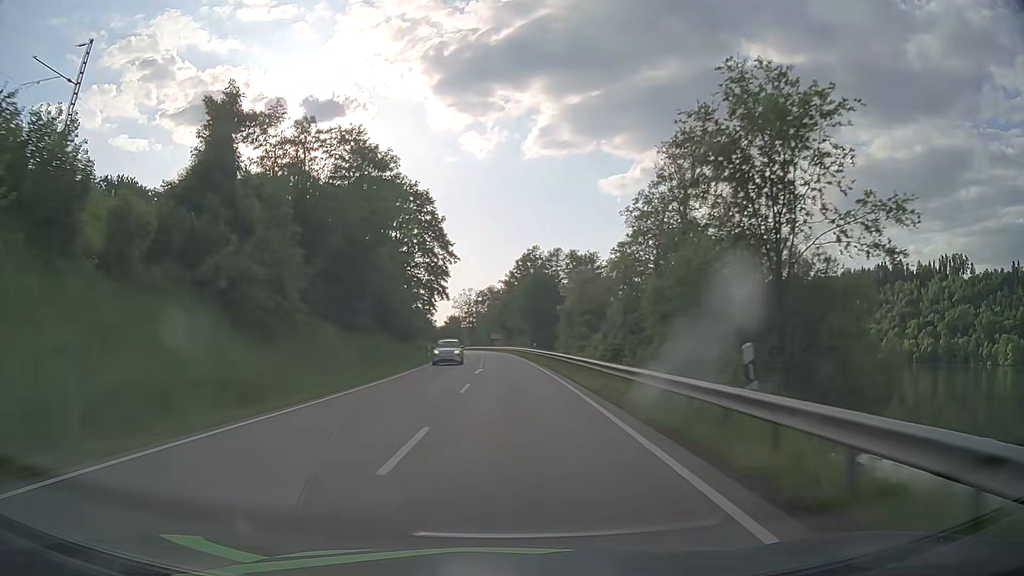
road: primary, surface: asphalt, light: Day
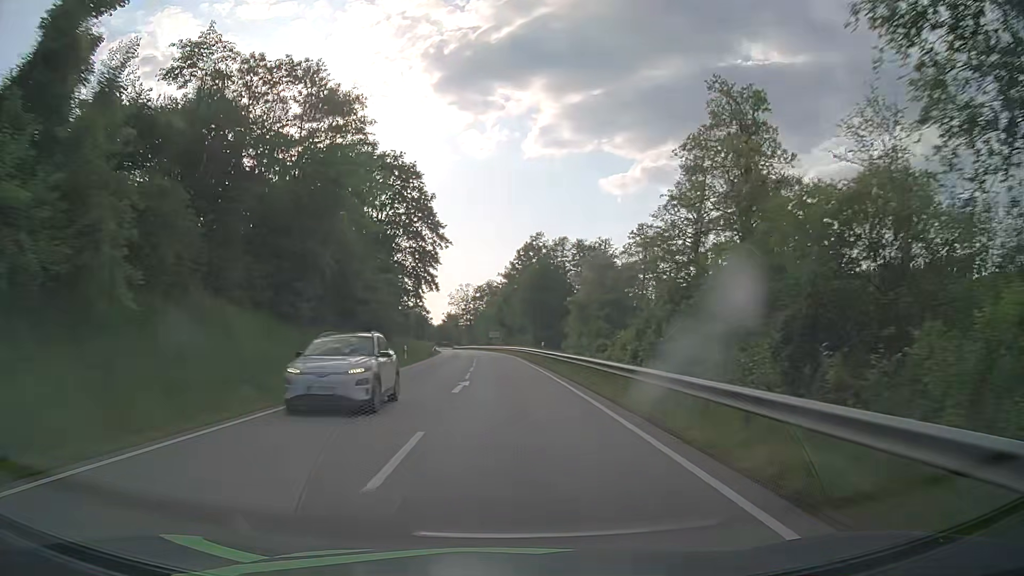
(0.0, +12.8) m; 0°
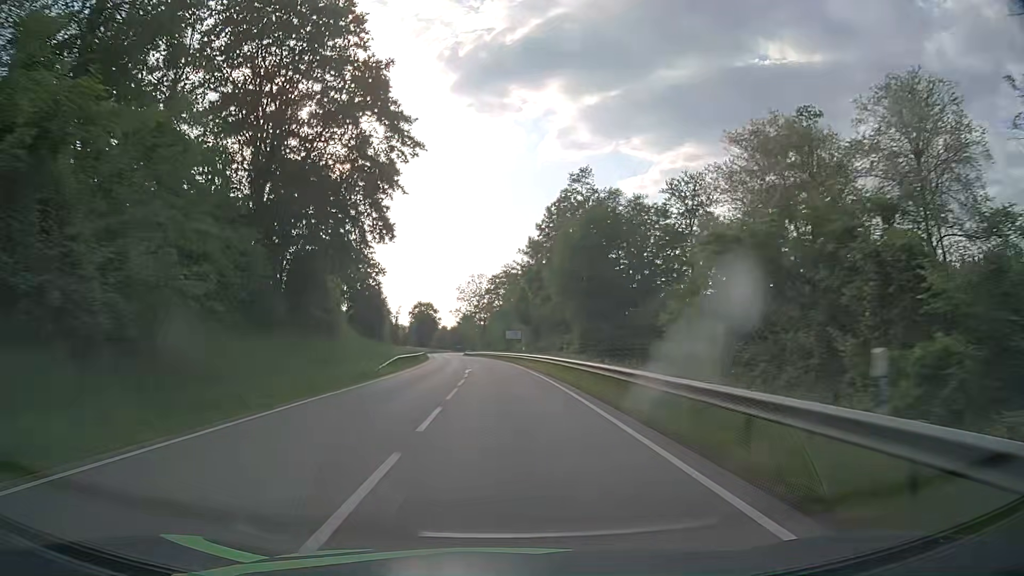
(-0.5, +38.3) m; -2°
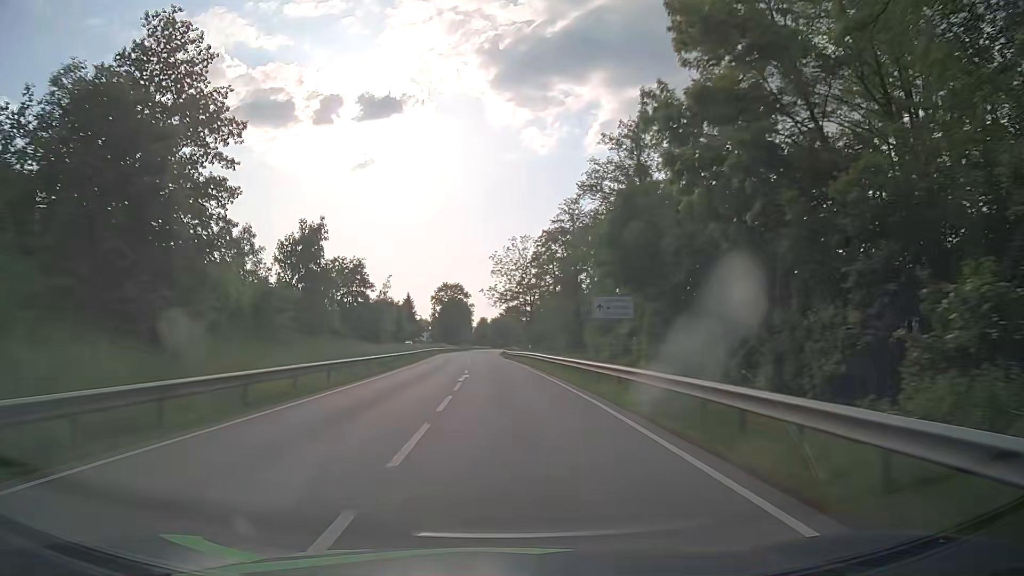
(-1.6, +51.2) m; -4°
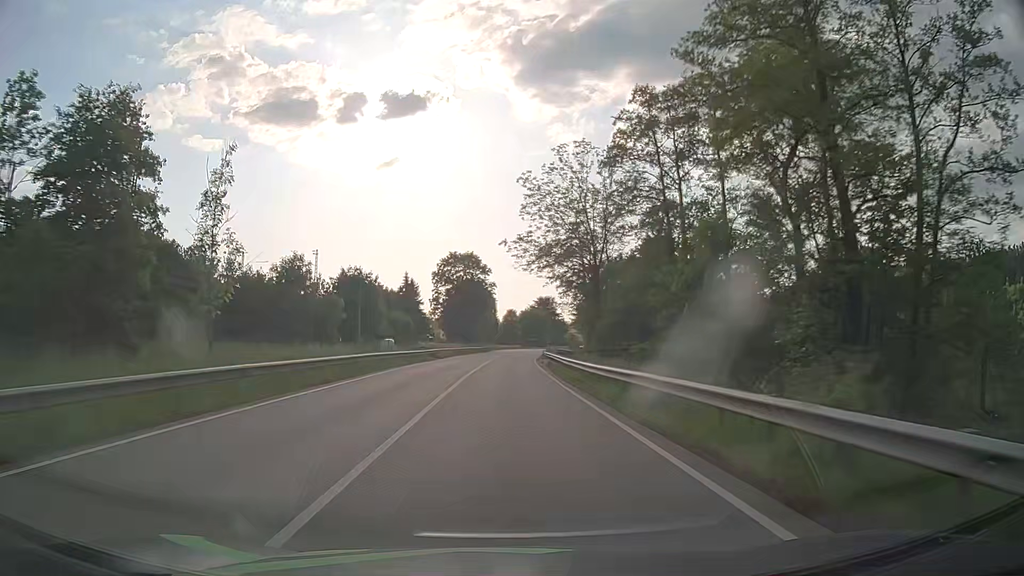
(-1.3, +51.5) m; -2°
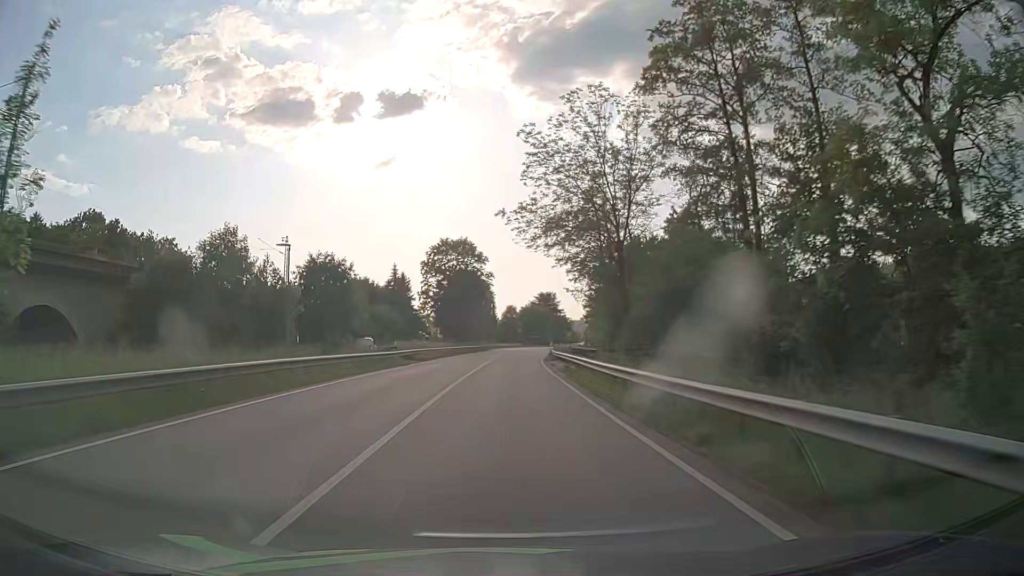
(-0.1, +12.9) m; 0°
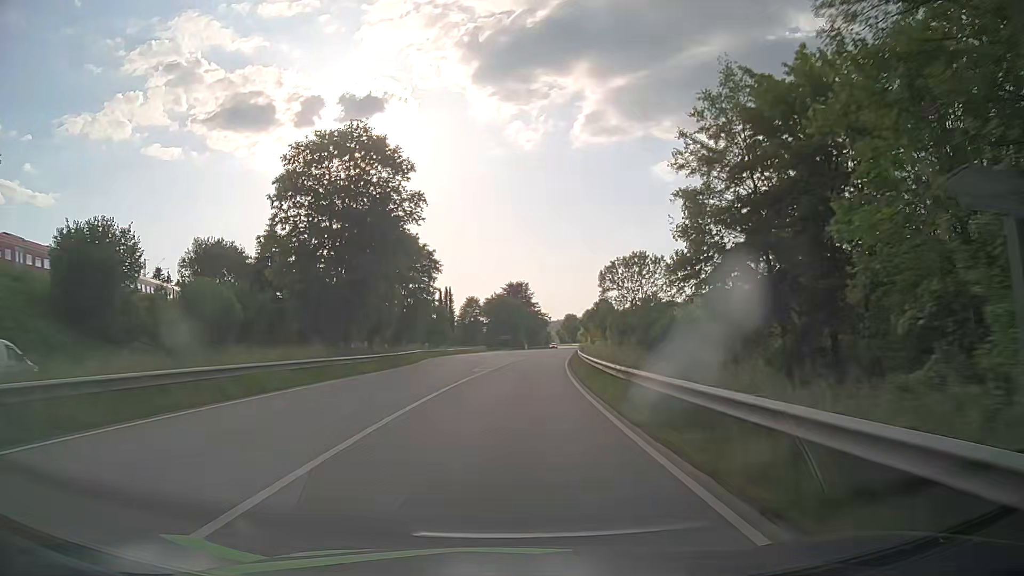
(+0.6, +51.7) m; +3°
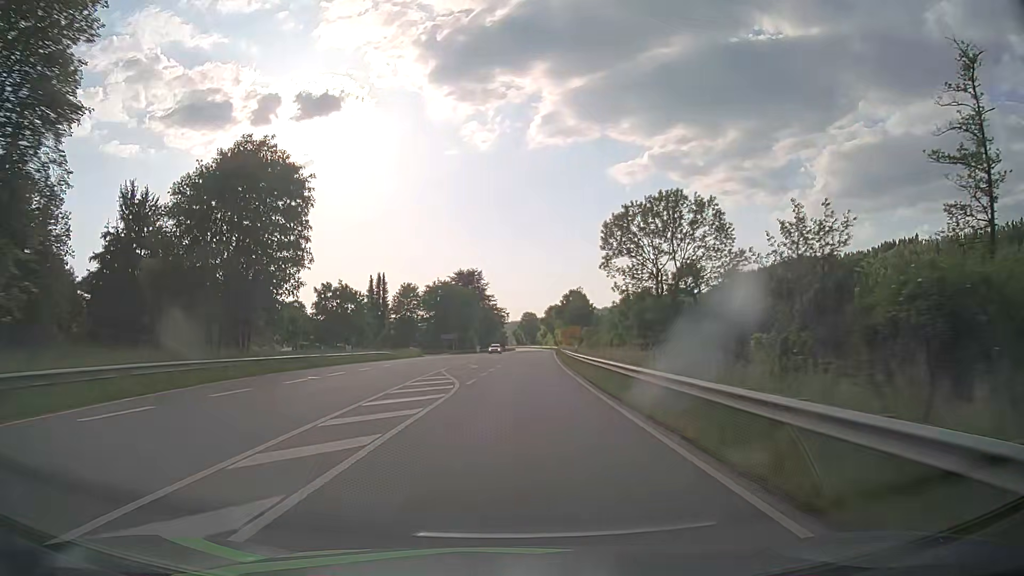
(+1.3, +38.6) m; +4°
(0, +10) (0, +20) (+1, +30) (+1, +40) (+2, +50) (+2, +60) (+3, +70) (+3, +80) (+4, +90) (+5, +100) m
